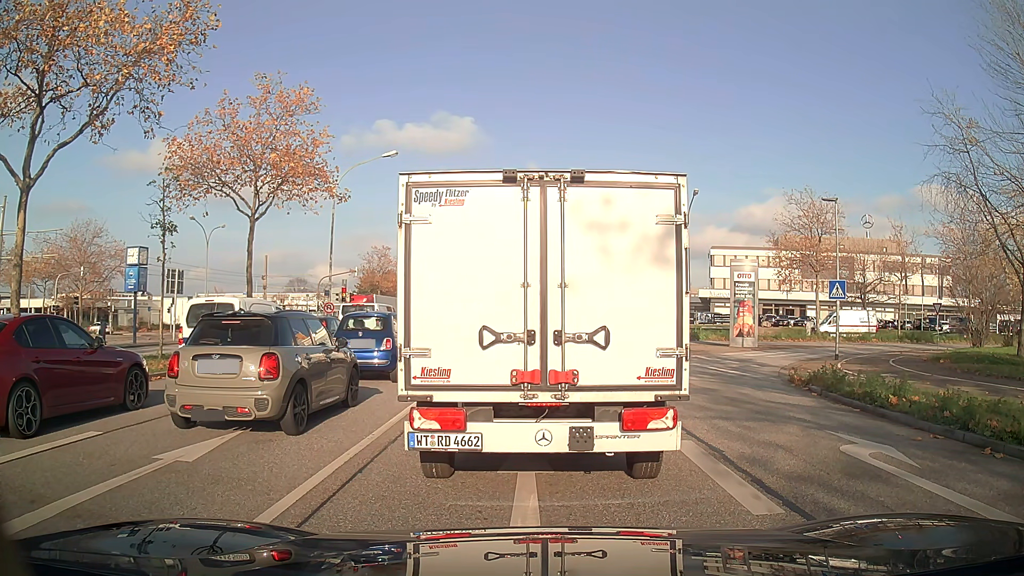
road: primary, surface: asphalt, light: Day
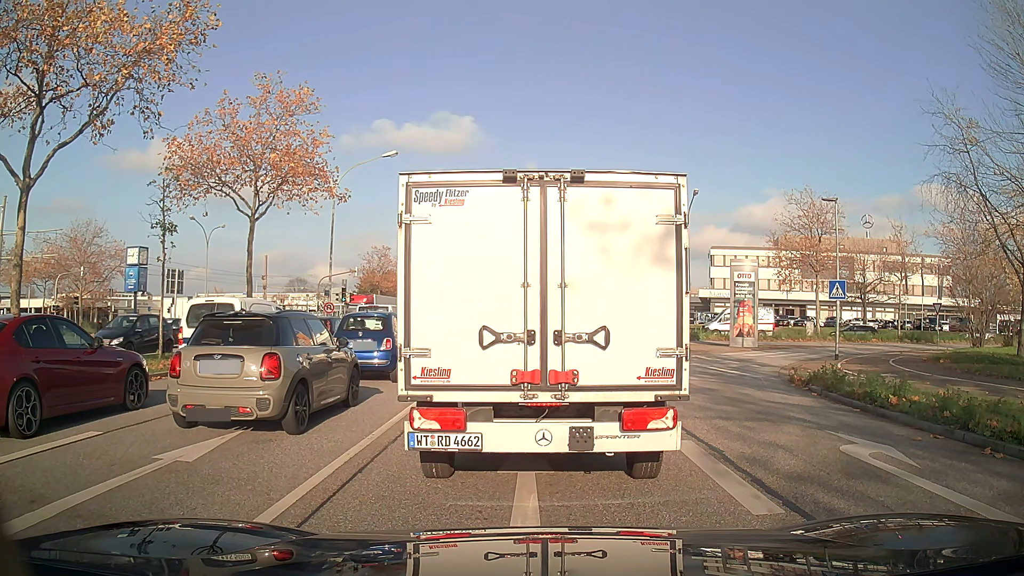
(0.0, 0.0) m; 0°
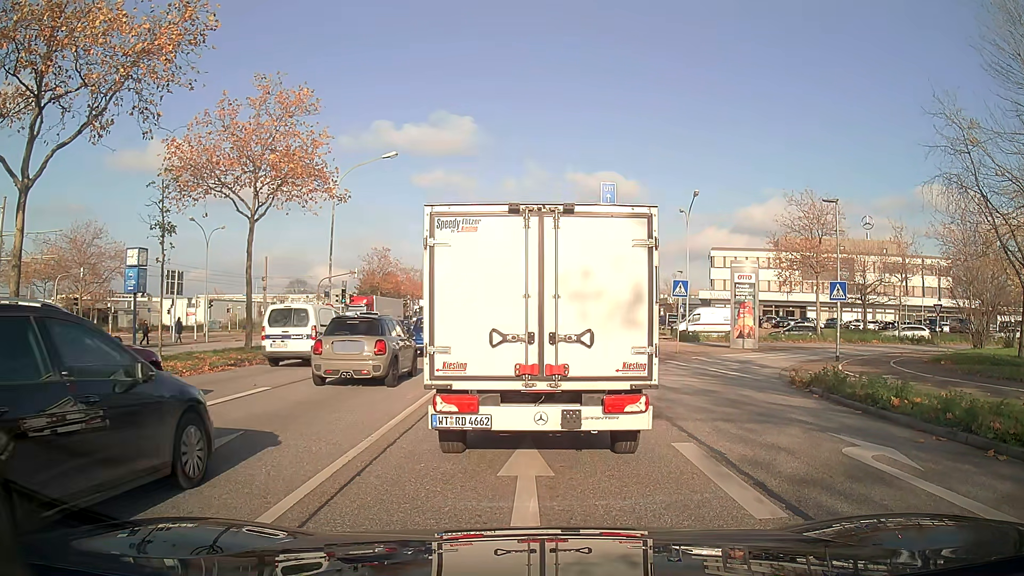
(0.0, 0.0) m; 0°
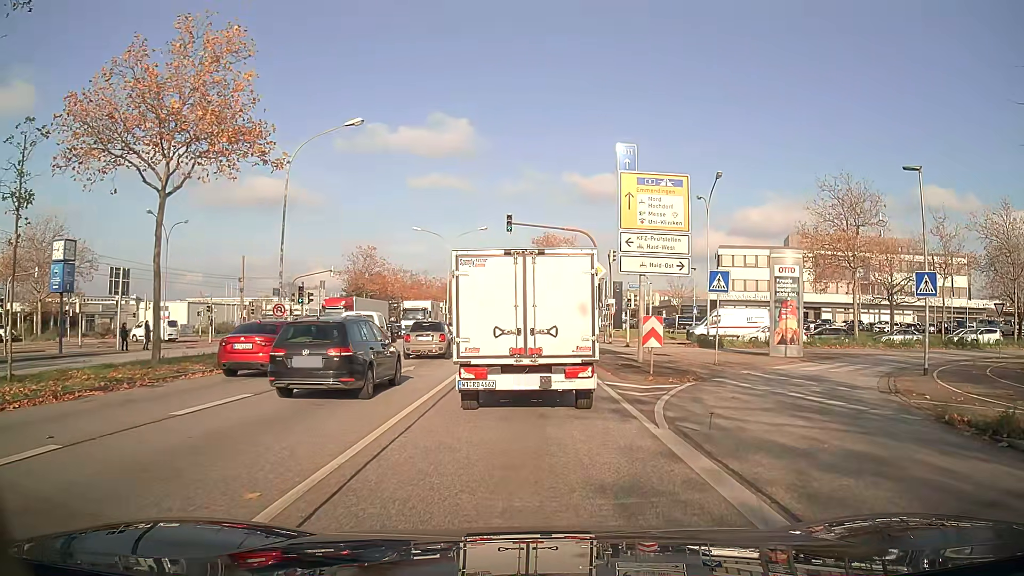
(0.0, +7.2) m; 0°
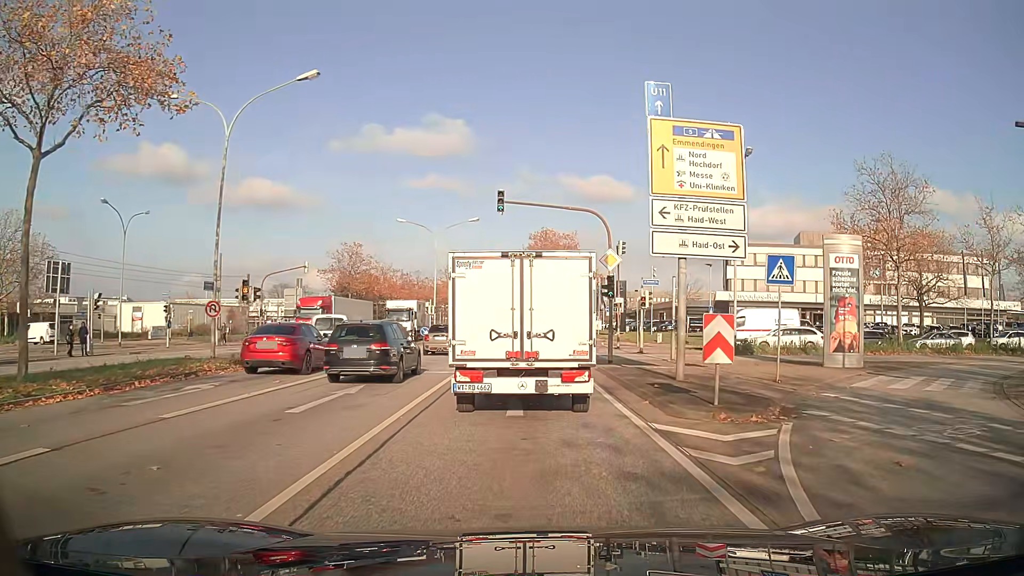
(0.0, +6.3) m; 0°
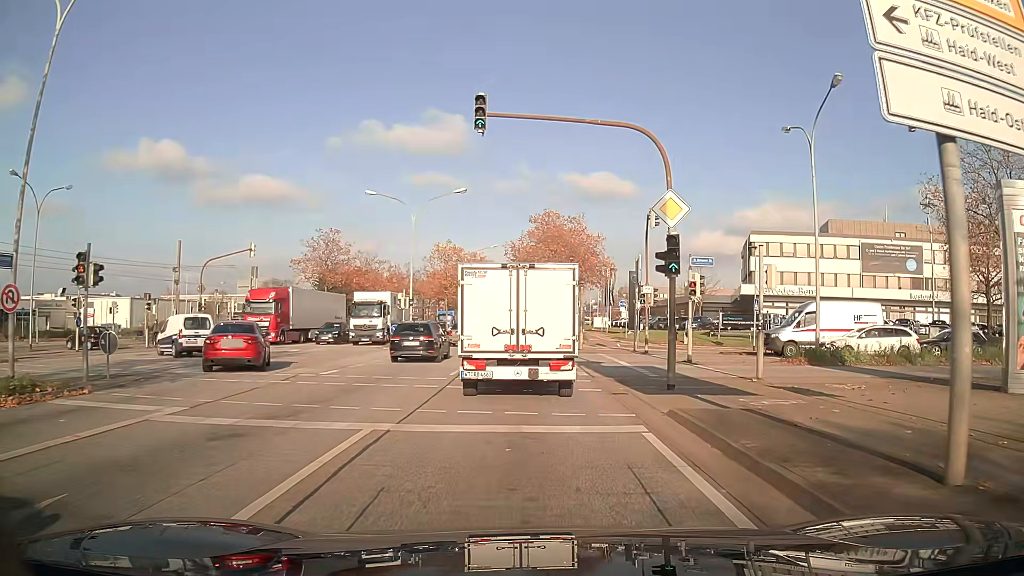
(0.0, +10.7) m; 0°
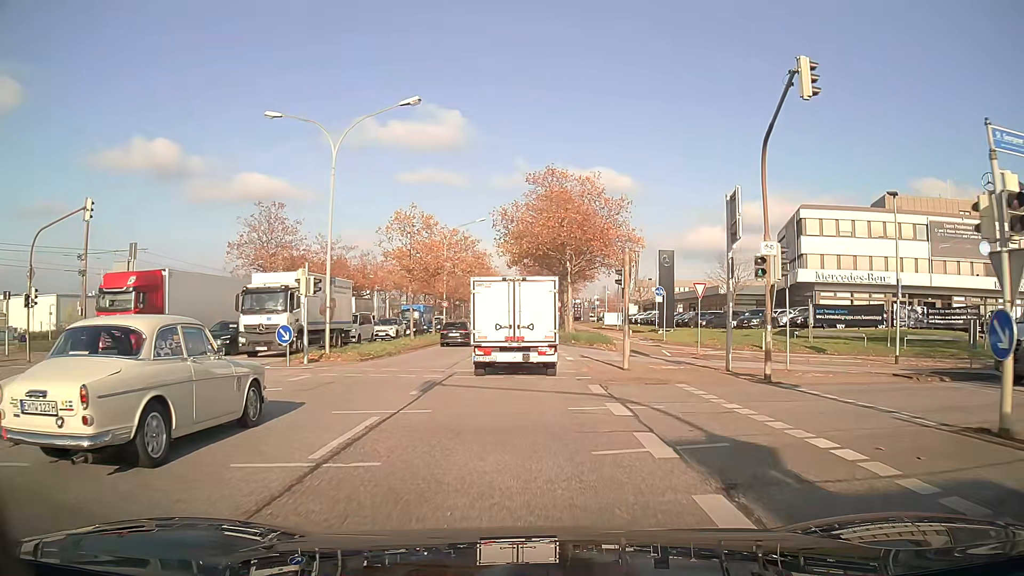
(0.0, +17.6) m; 0°
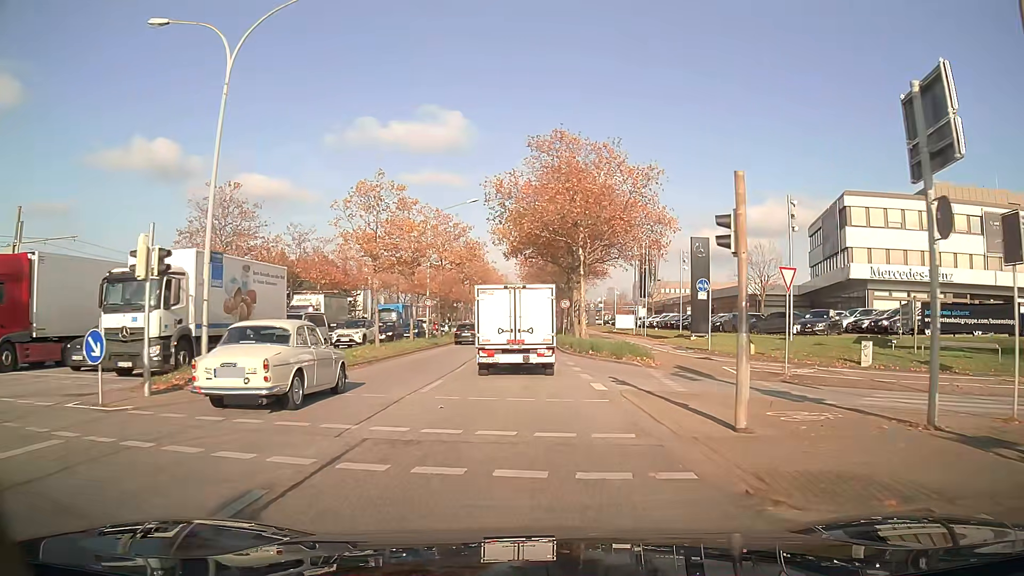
(0.0, +10.3) m; 0°
